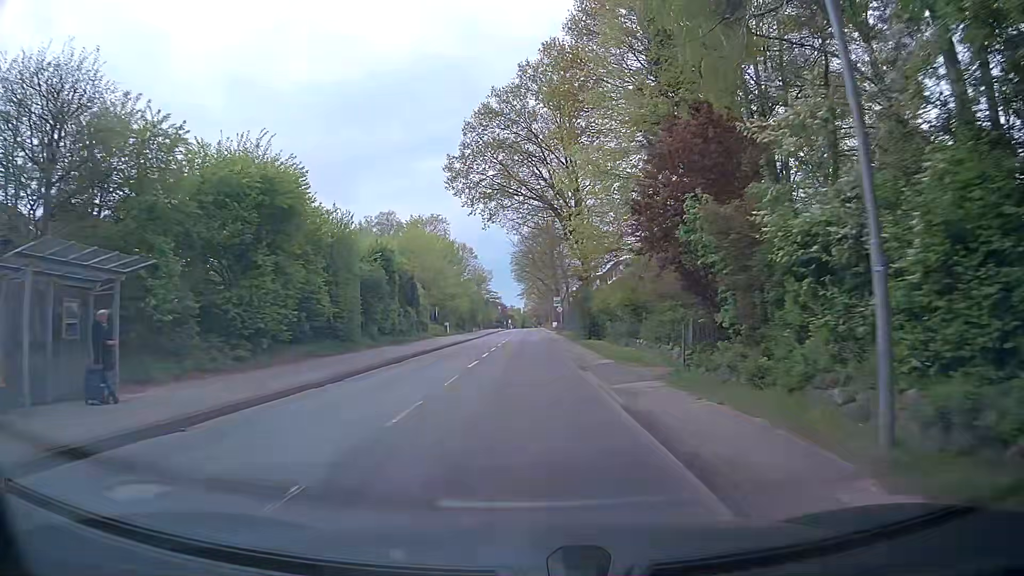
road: tertiary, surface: asphalt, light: Day
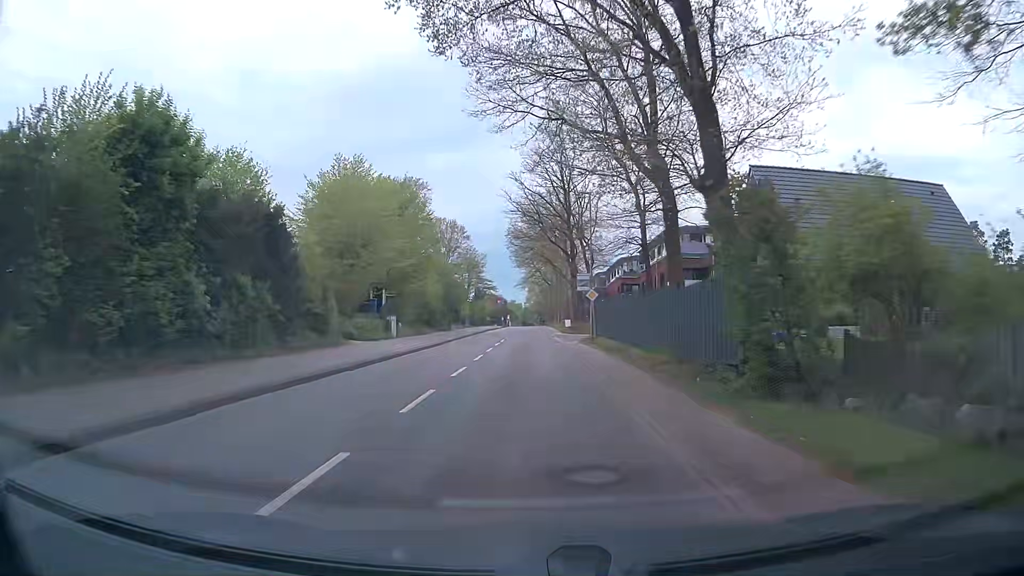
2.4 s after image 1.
(+0.2, +29.8) m; 0°
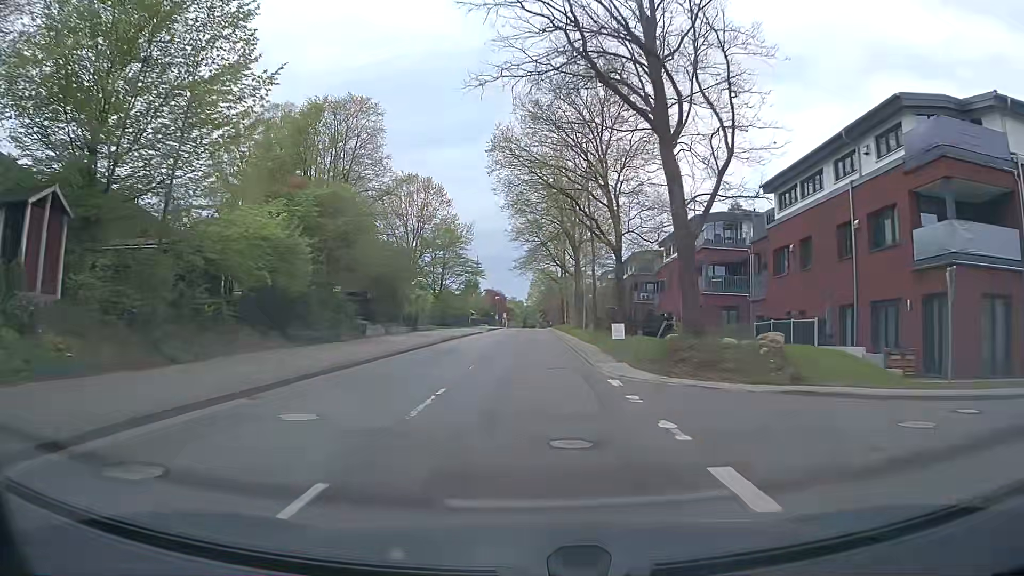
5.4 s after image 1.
(0.0, +37.8) m; 0°
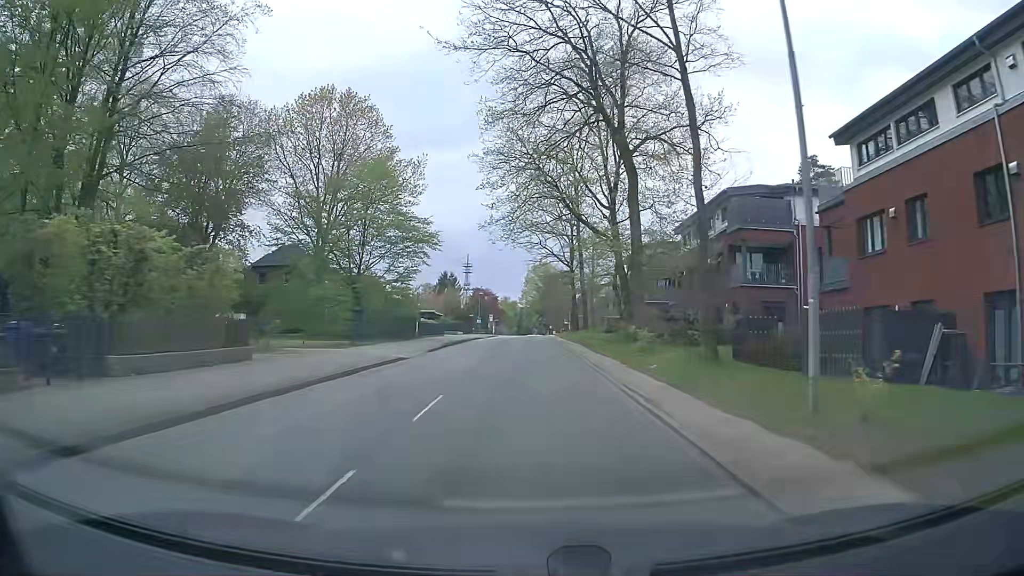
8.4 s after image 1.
(+0.1, +38.0) m; 0°
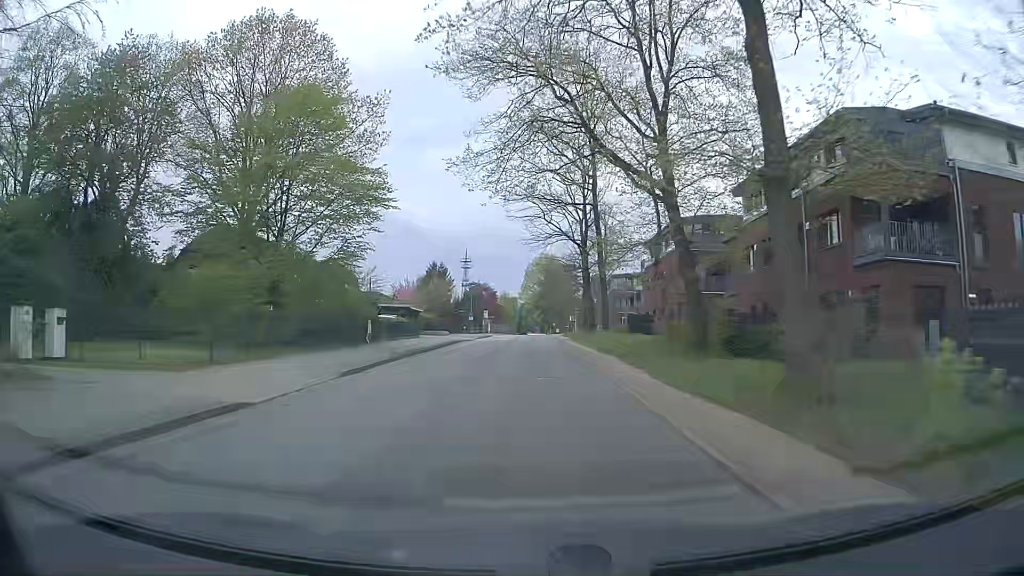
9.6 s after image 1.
(0.0, +15.2) m; 0°
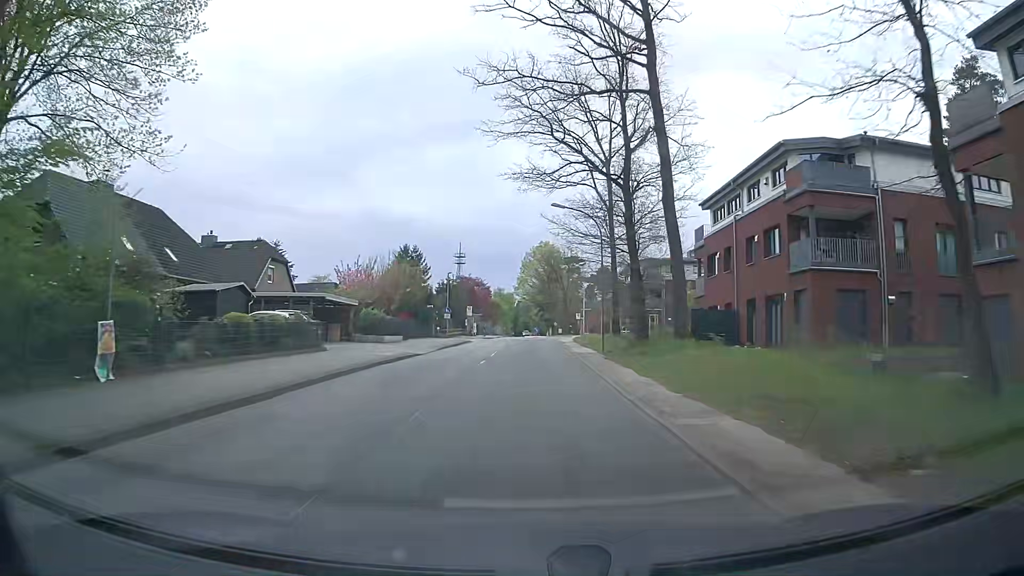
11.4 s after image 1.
(-0.1, +22.9) m; 0°
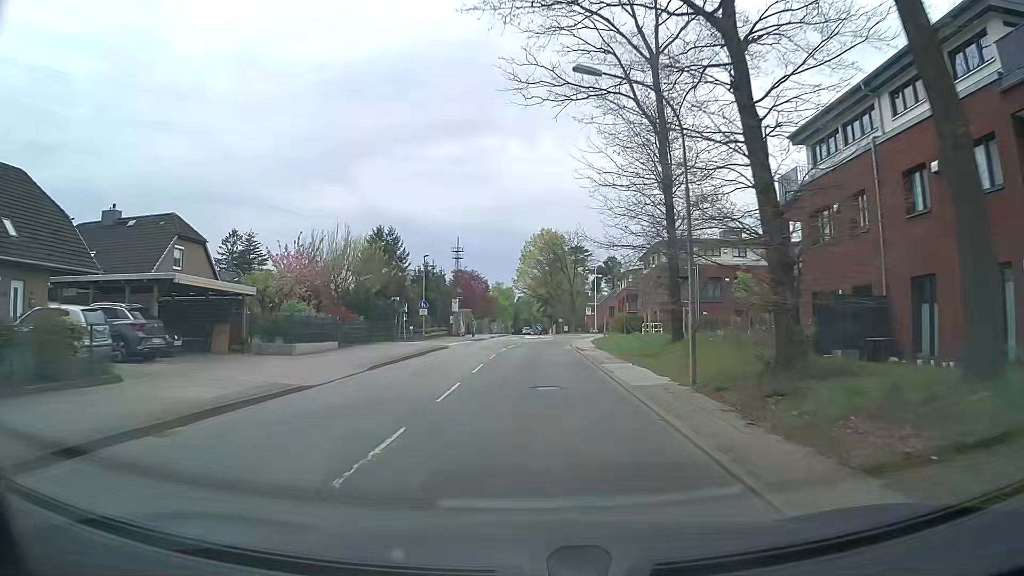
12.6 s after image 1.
(+0.1, +15.4) m; 0°
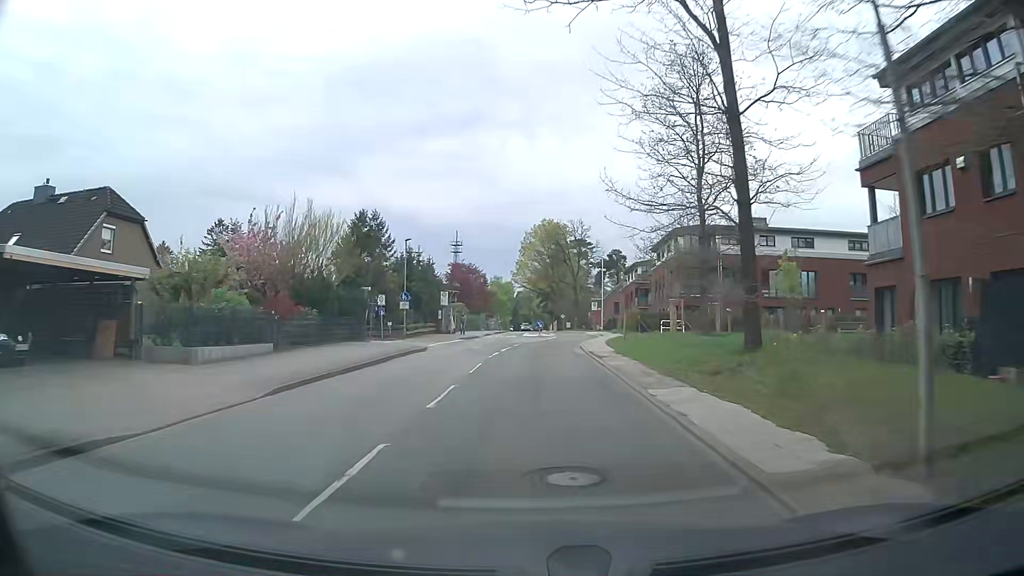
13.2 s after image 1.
(0.0, +7.7) m; 0°
(0, +10) (0, +20) (+1, +30) (+2, +40) (+3, +50) (+3, +60) (+3, +70) (+2, +80) (+1, +90) (+1, +100) m
